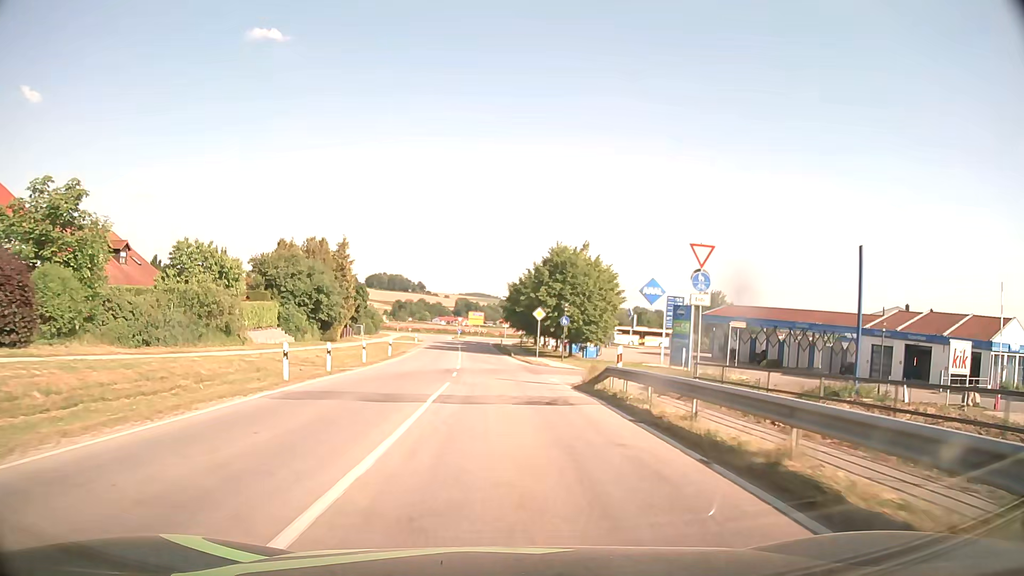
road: secondary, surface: asphalt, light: Day
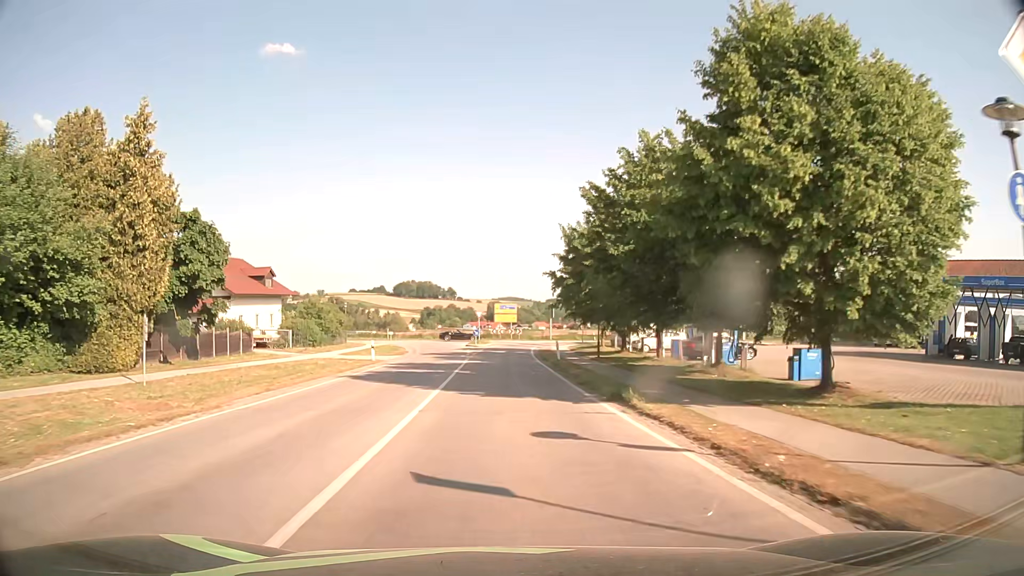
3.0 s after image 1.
(-1.1, +40.2) m; -3°
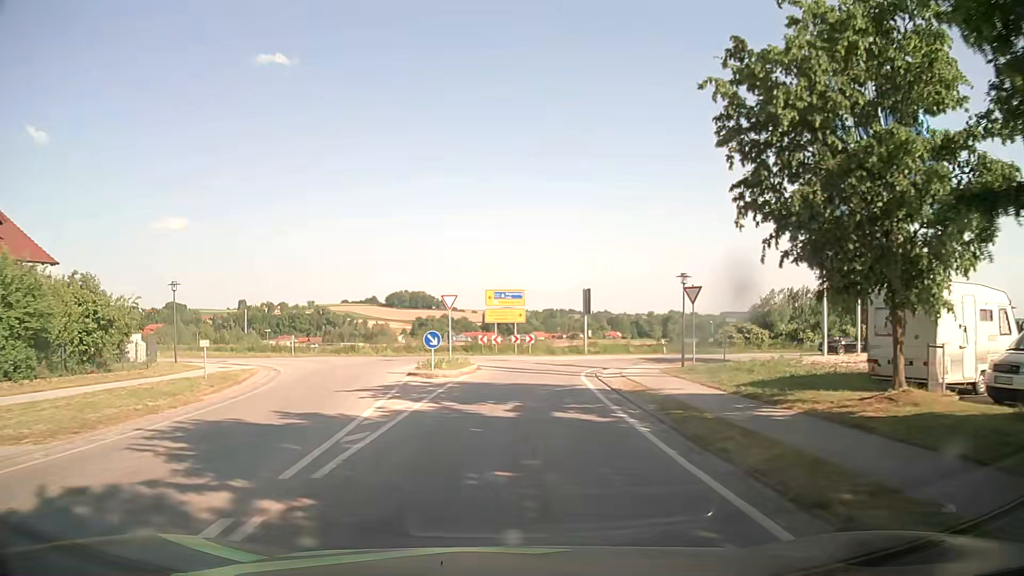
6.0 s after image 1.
(-0.5, +35.4) m; -1°
